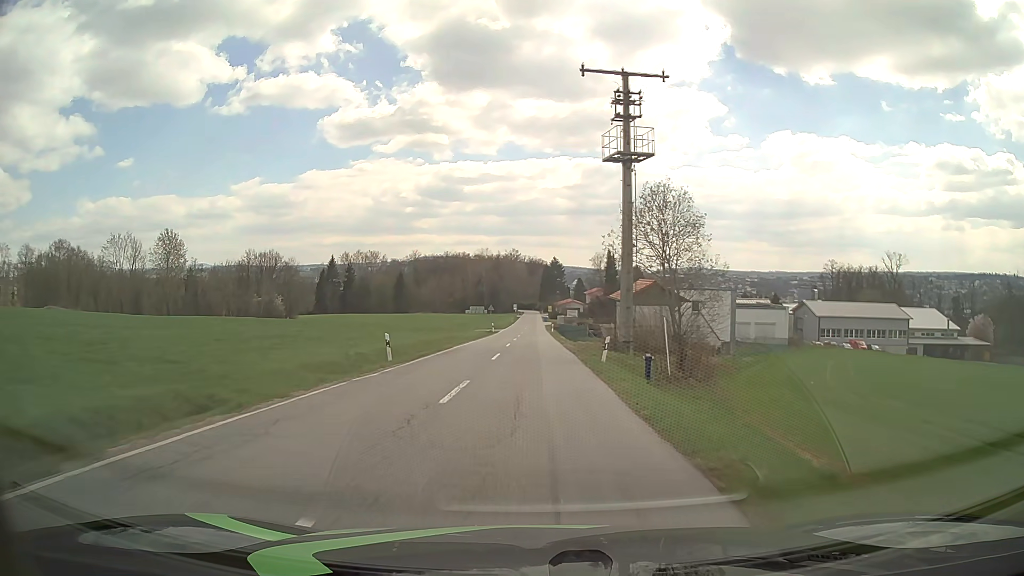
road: tertiary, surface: asphalt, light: Day
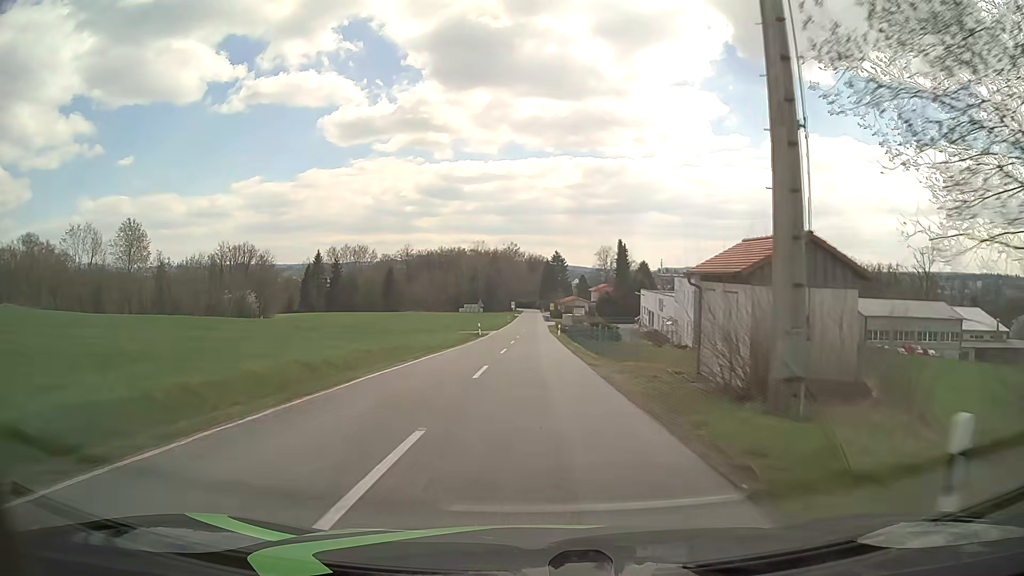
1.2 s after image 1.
(0.0, +19.1) m; 0°
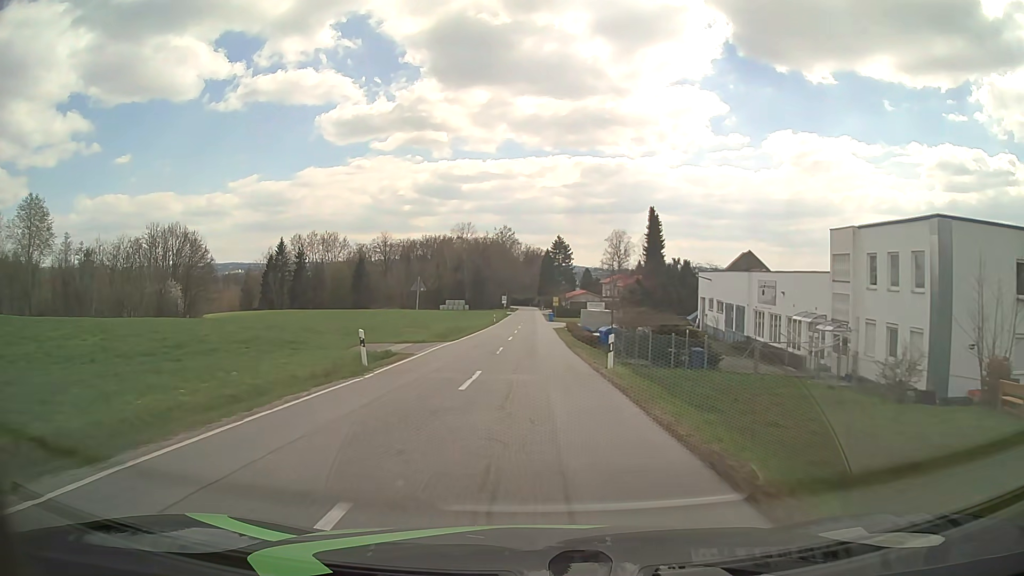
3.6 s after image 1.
(0.0, +38.1) m; 0°
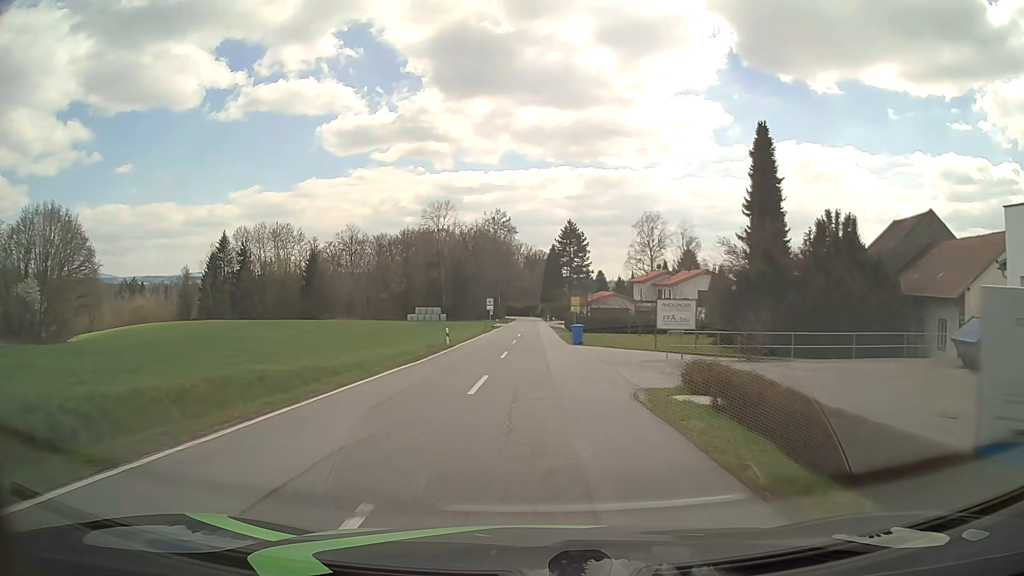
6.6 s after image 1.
(0.0, +46.7) m; 0°
